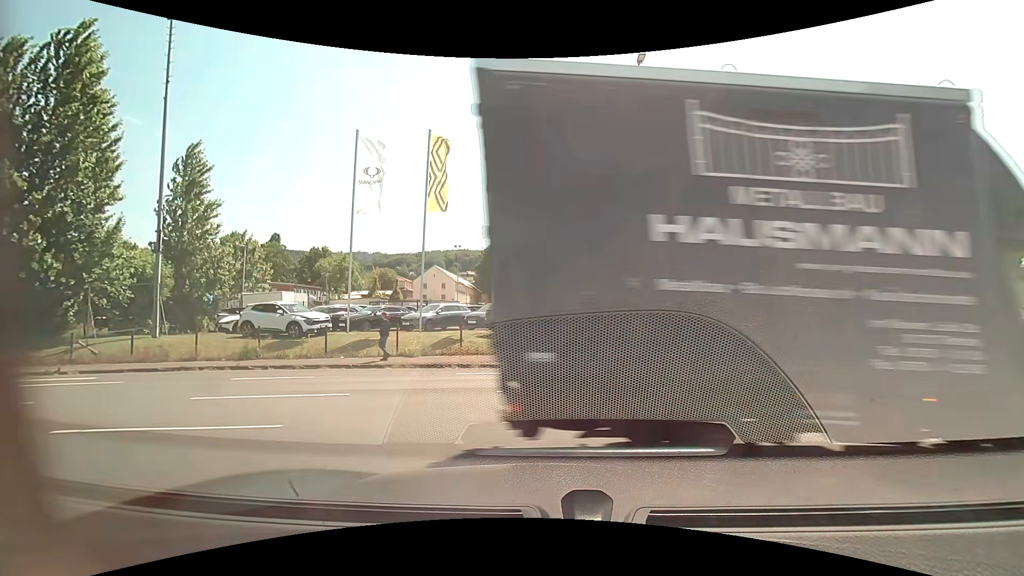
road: residential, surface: asphalt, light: Day
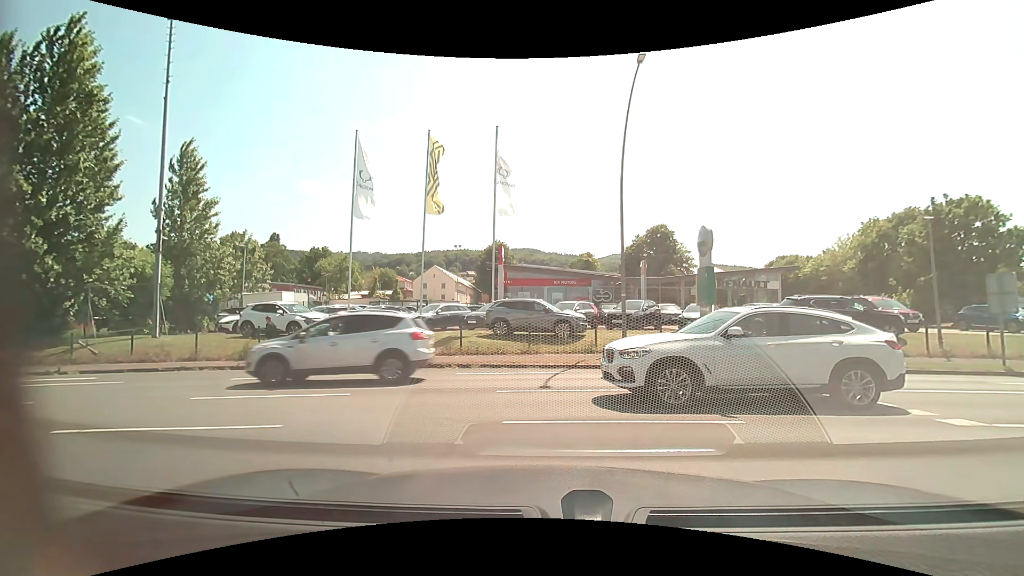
(0.0, 0.0) m; 0°
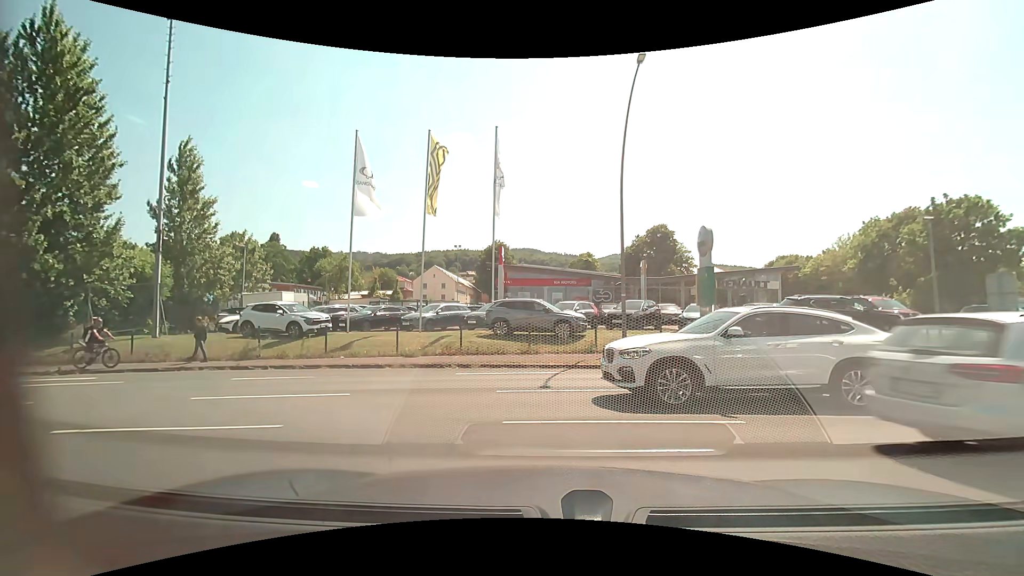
(0.0, 0.0) m; 0°
(-3, +9) (-12, +14) (-21, +15) (-31, +15) (-41, +14) (-51, +14) (-61, +13) (-71, +17) (-74, +26) (-75, +36) m
